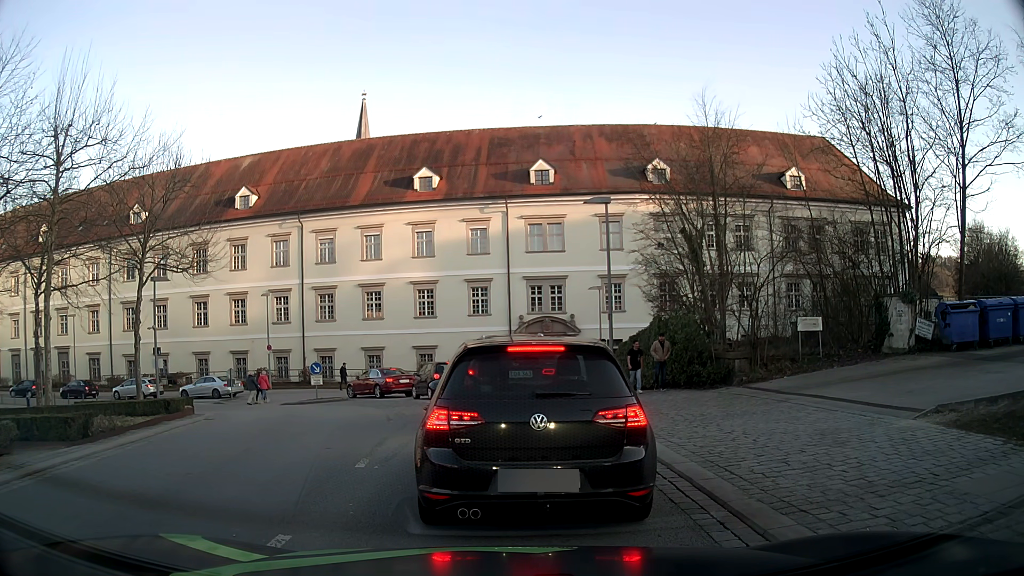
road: tertiary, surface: asphalt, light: Day
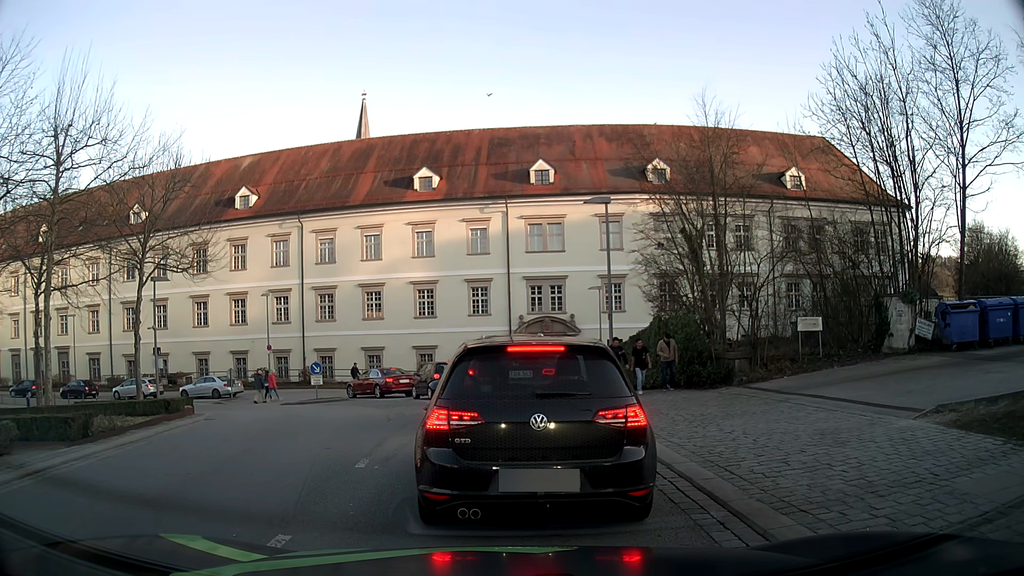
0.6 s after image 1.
(0.0, 0.0) m; 0°
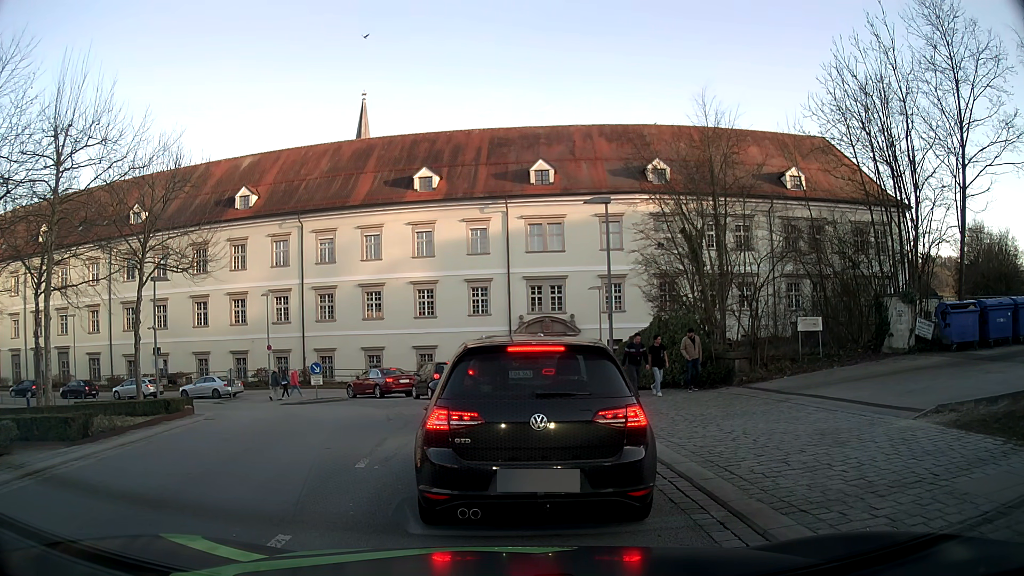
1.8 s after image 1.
(0.0, 0.0) m; 0°
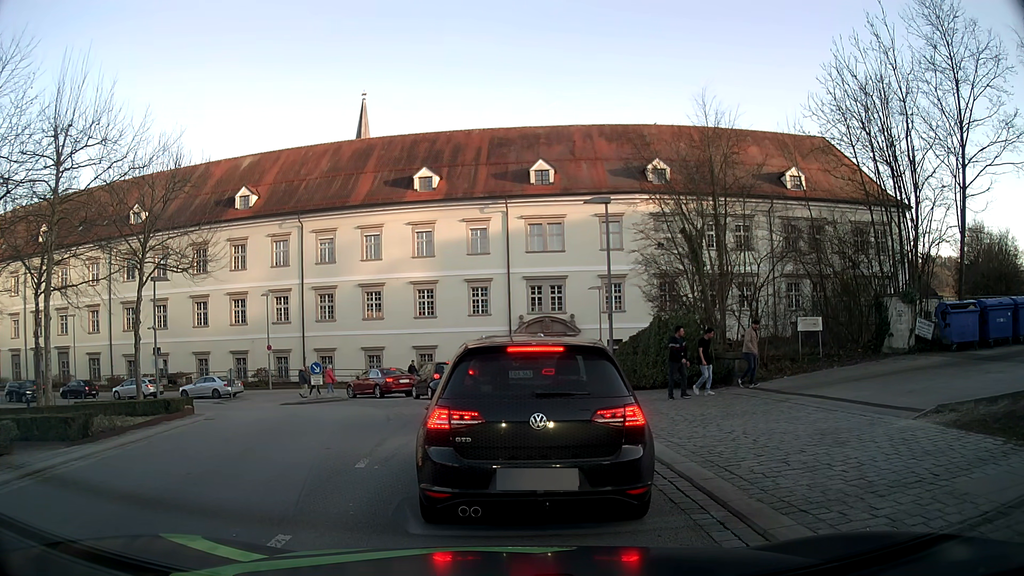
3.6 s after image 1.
(0.0, 0.0) m; 0°
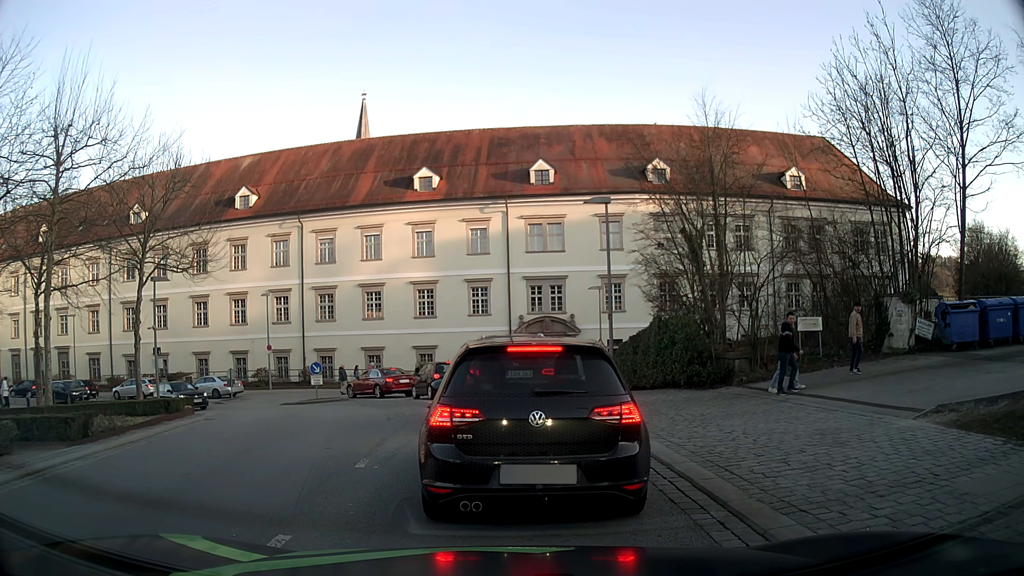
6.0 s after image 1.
(0.0, 0.0) m; 0°
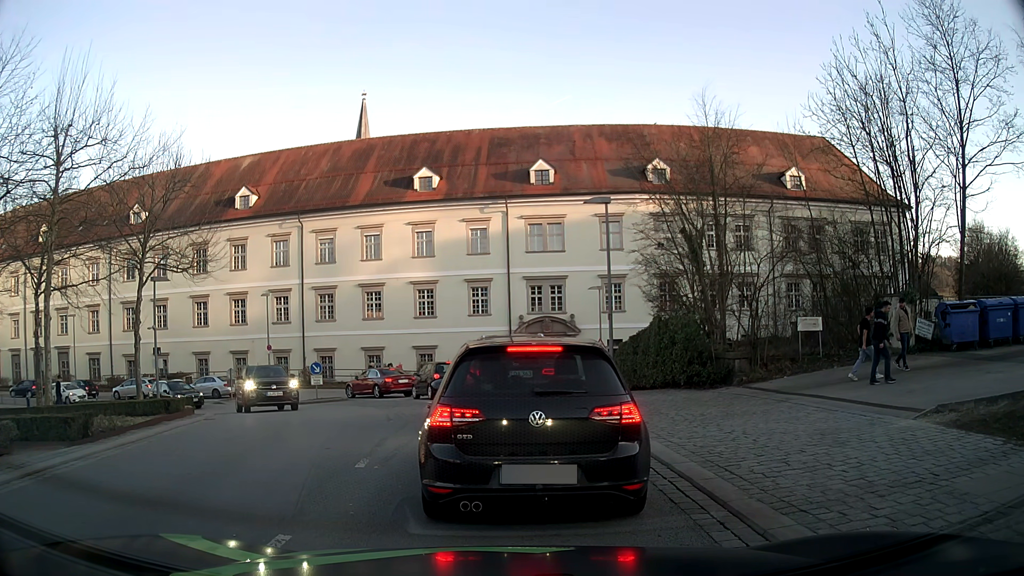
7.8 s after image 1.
(0.0, 0.0) m; 0°
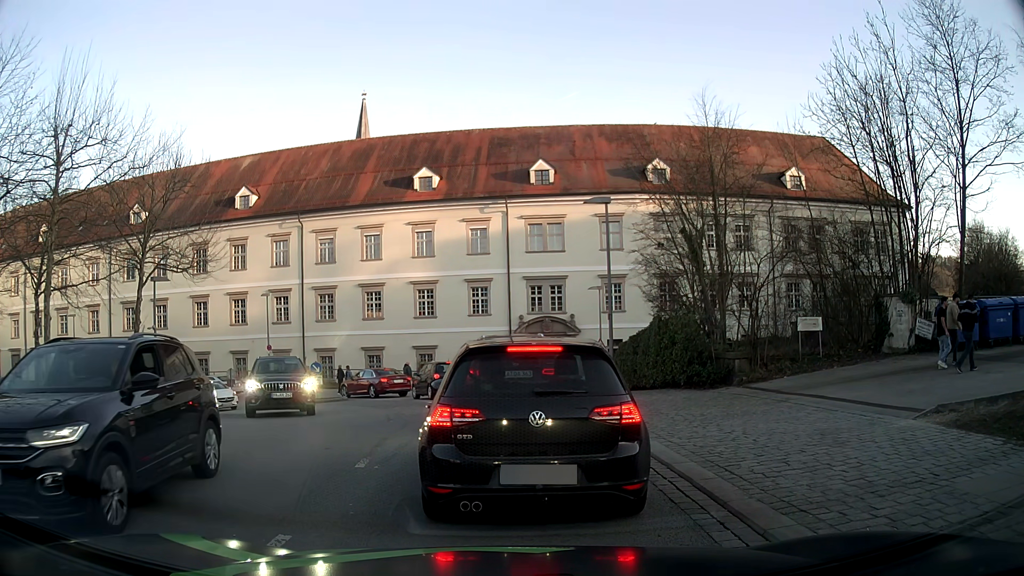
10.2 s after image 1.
(0.0, 0.0) m; 0°
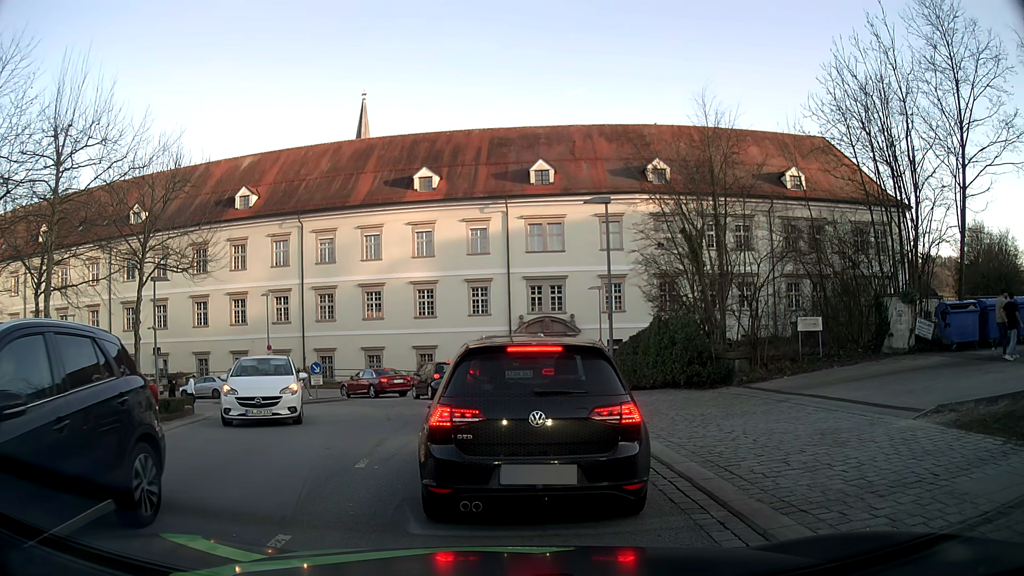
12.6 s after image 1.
(0.0, 0.0) m; 0°
